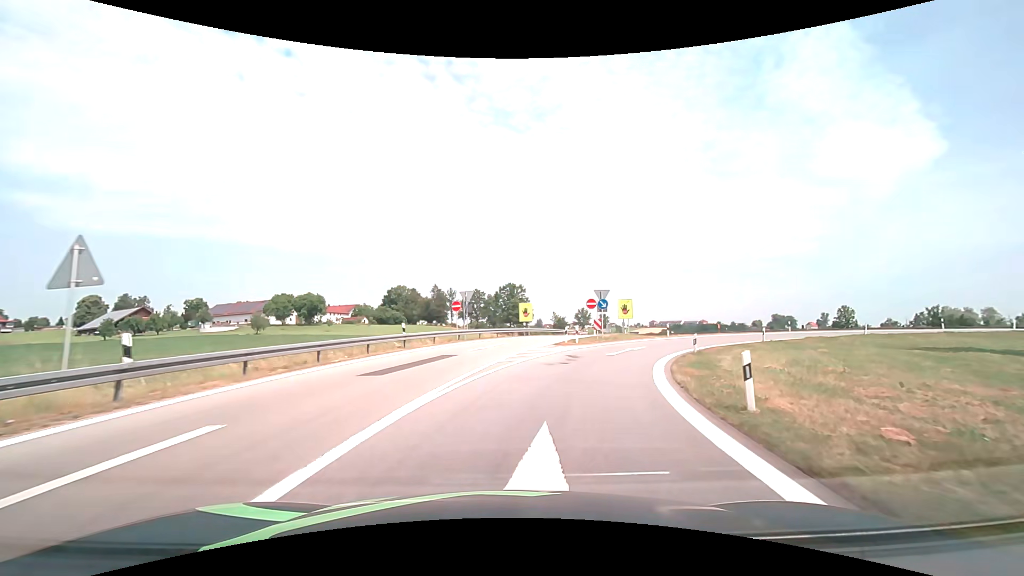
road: motorway_link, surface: asphalt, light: Day
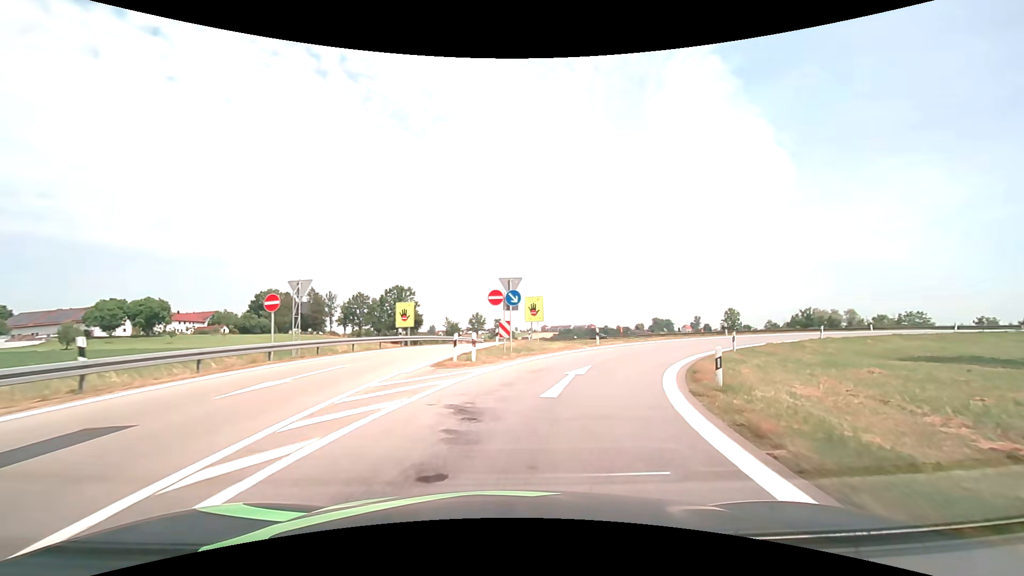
(+1.3, +12.5) m; +12°
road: motorway
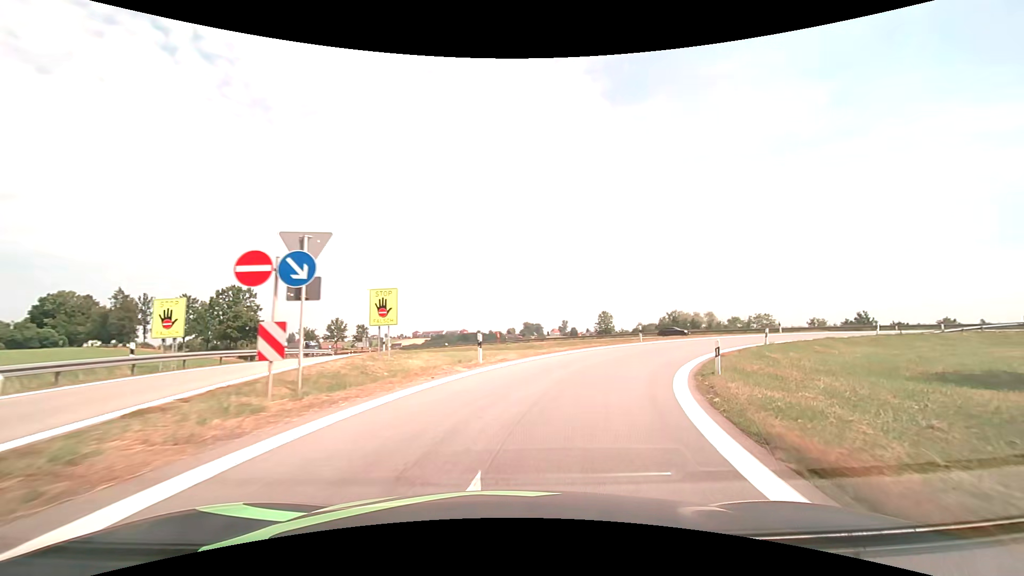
(+1.5, +12.2) m; +14°
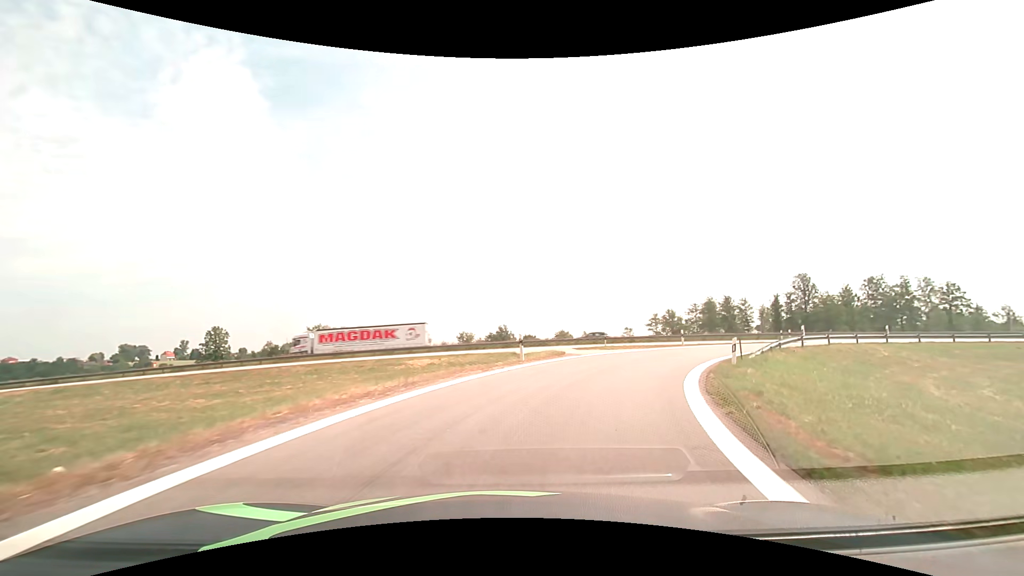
(+9.5, +27.3) m; +39°
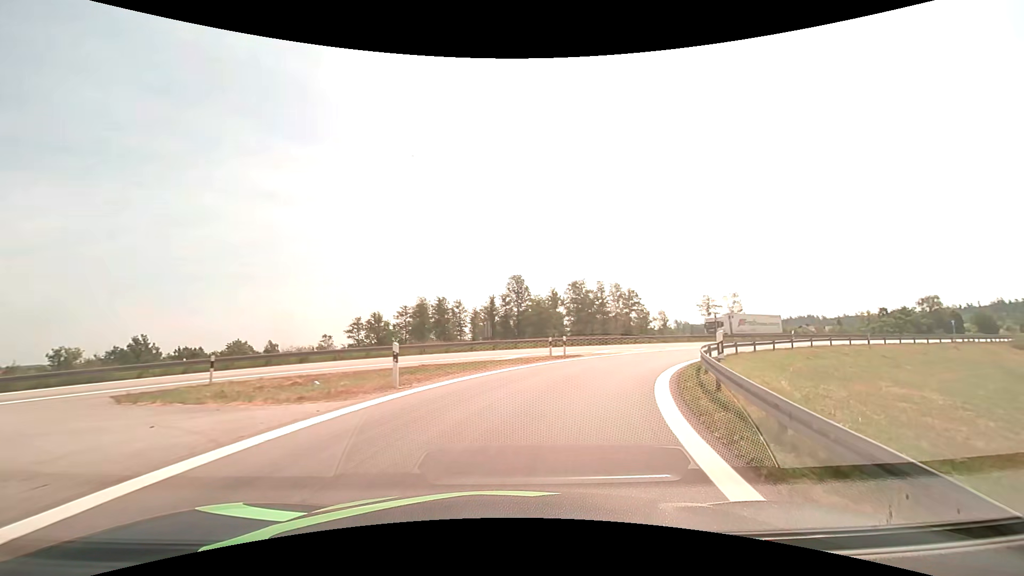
(+6.5, +21.8) m; +32°
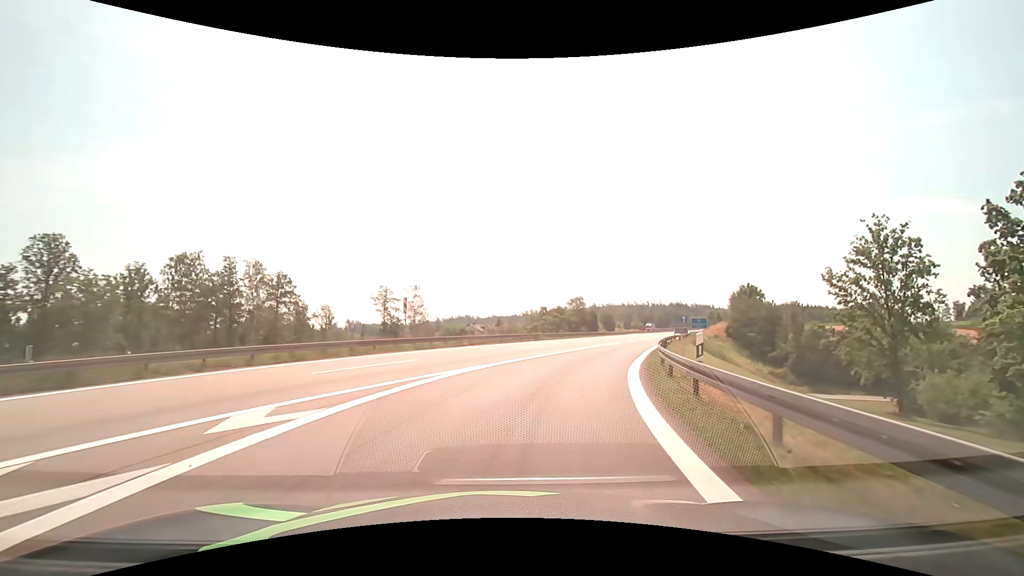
(+9.7, +28.4) m; +36°
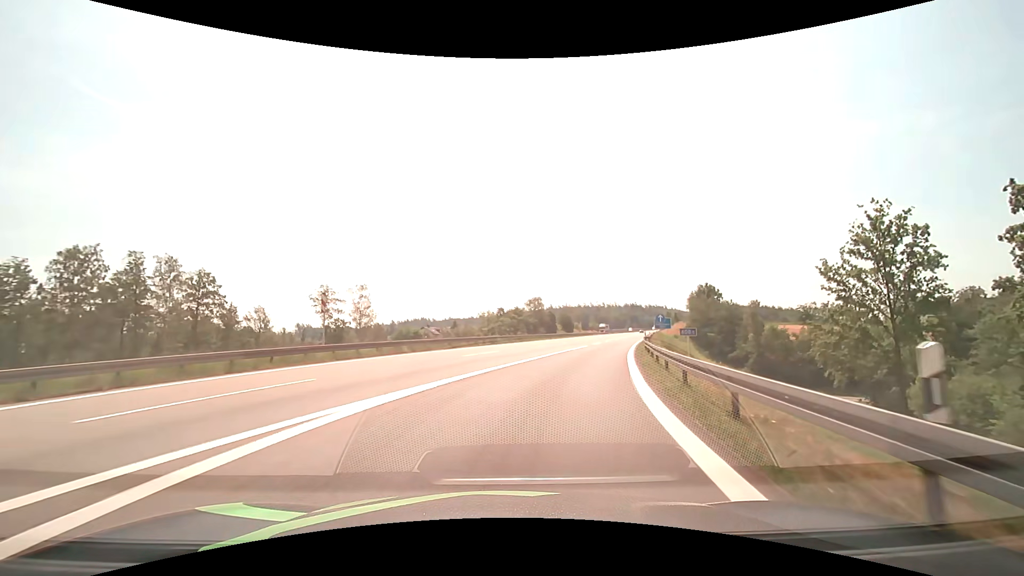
(+0.3, +6.5) m; +5°
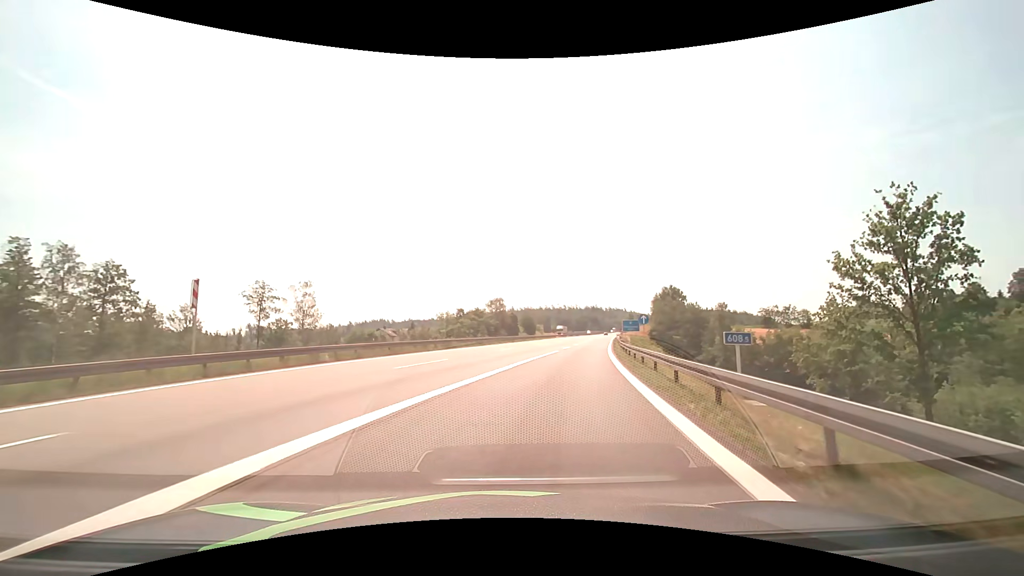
(+0.2, +6.6) m; +4°
(+1, +10) (+2, +20) (+4, +30) (+6, +40) (+8, +49) (+9, +59) (+11, +69) (+14, +79) (+16, +89) (+18, +98) m
